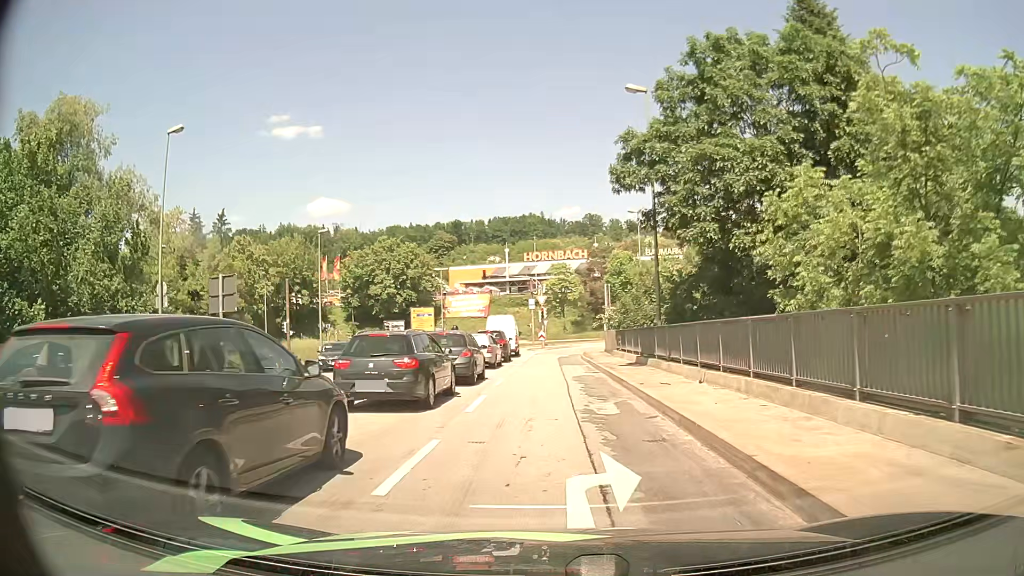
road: primary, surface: asphalt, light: Day
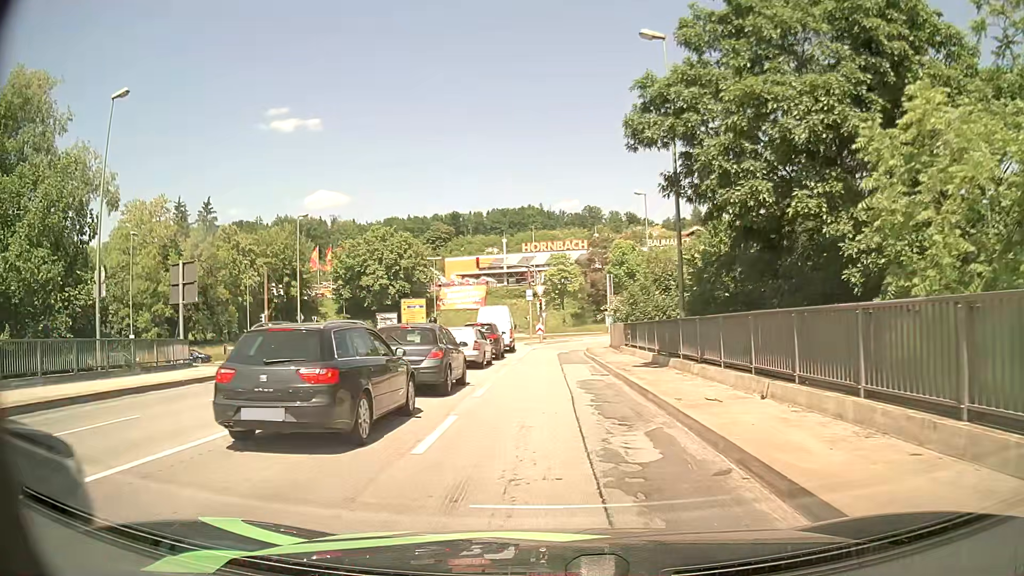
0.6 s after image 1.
(0.0, +4.4) m; 0°
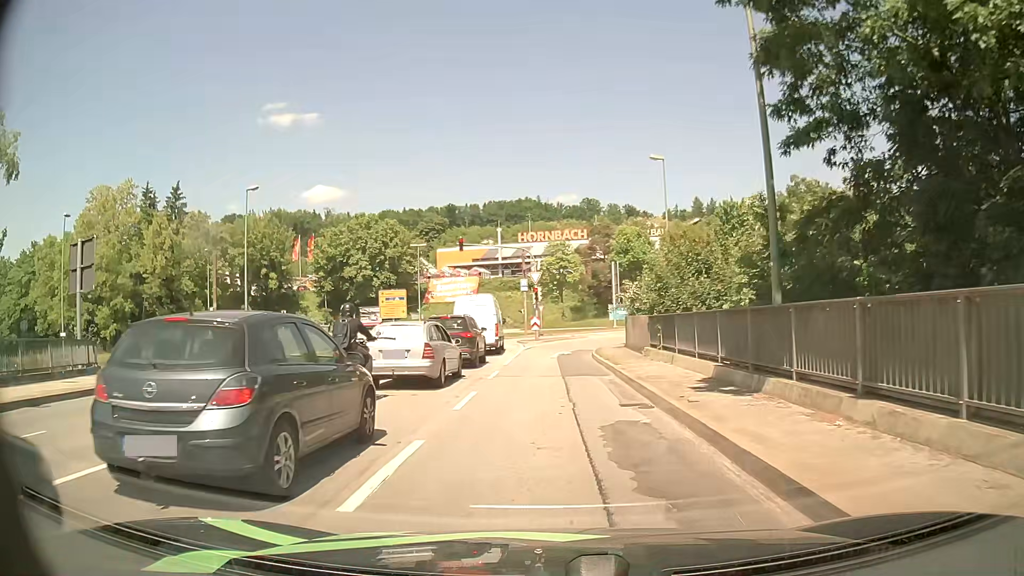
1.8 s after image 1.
(-0.1, +8.4) m; 0°
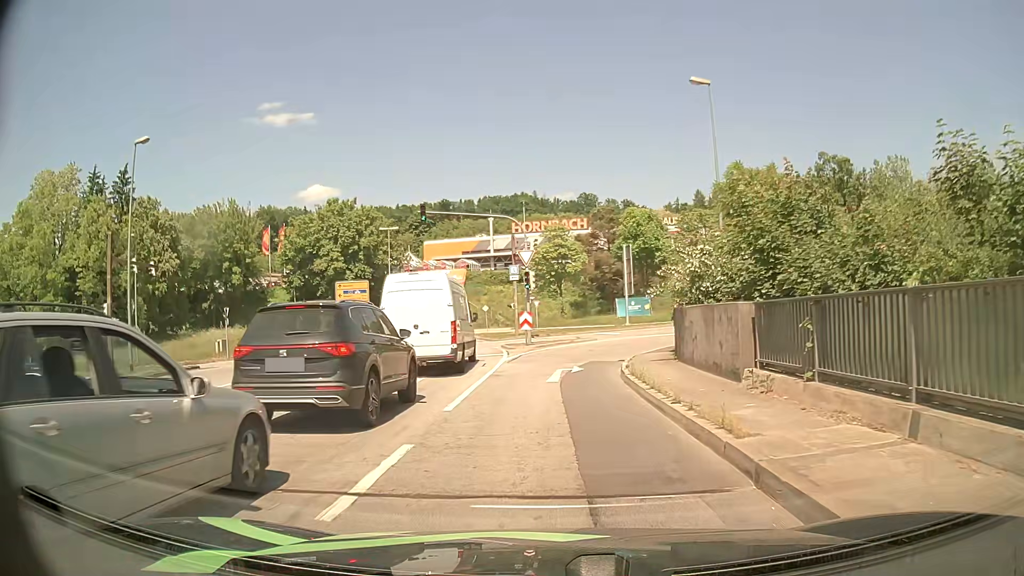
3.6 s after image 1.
(0.0, +12.2) m; 0°
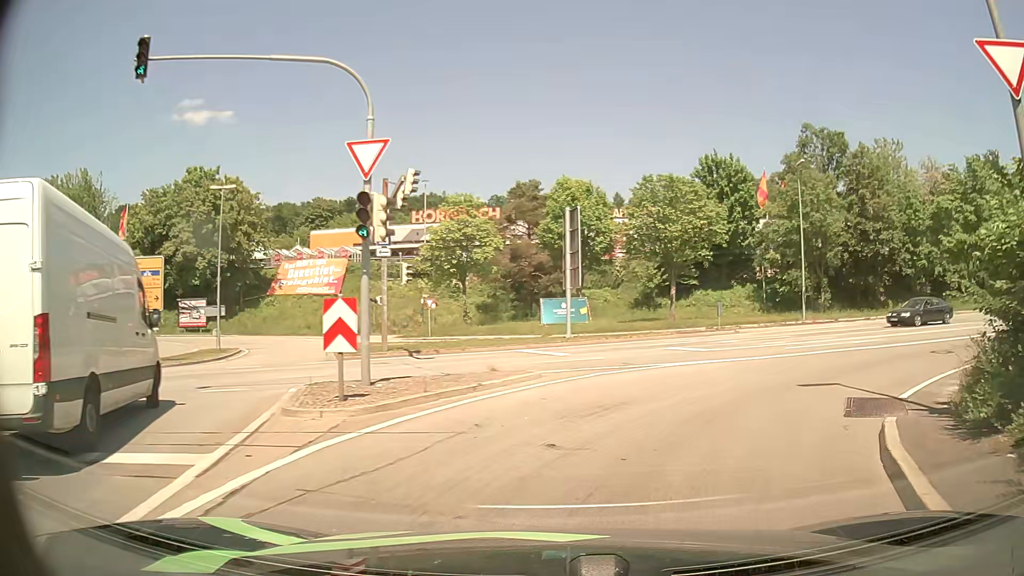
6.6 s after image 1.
(+0.4, +19.7) m; +7°
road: primary_link
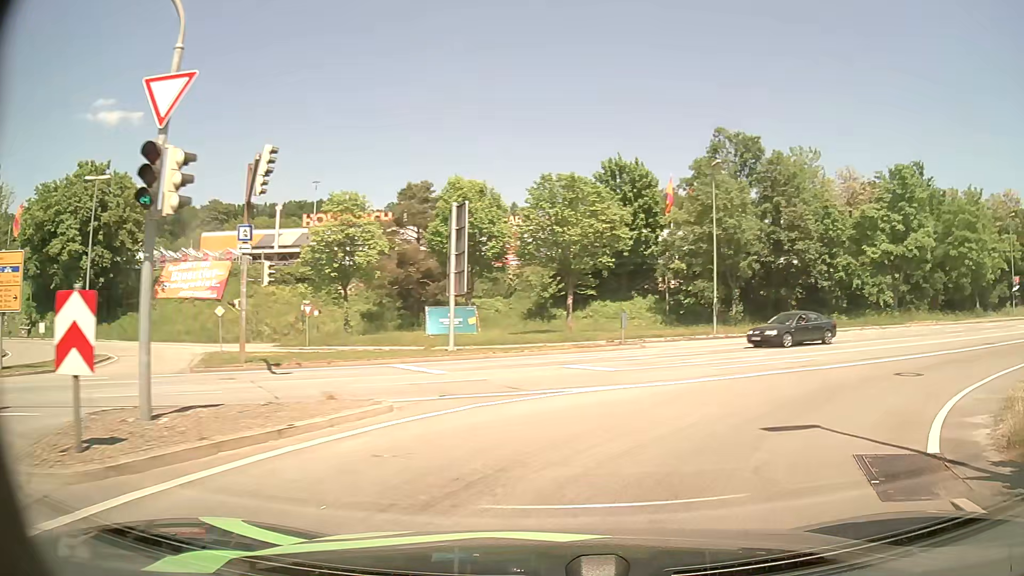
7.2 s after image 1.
(+0.2, +3.8) m; +8°
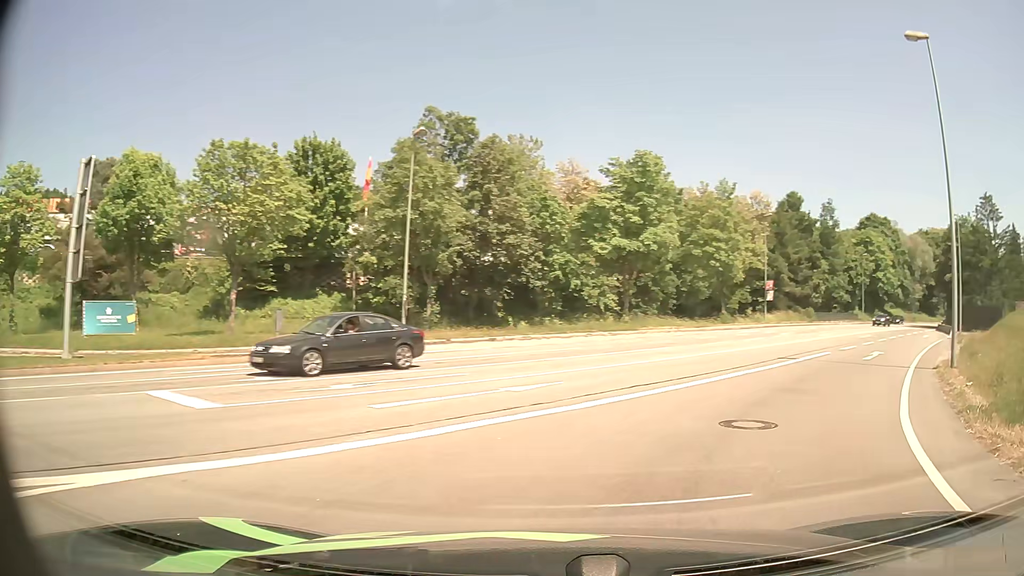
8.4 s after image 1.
(+1.6, +7.5) m; +24°
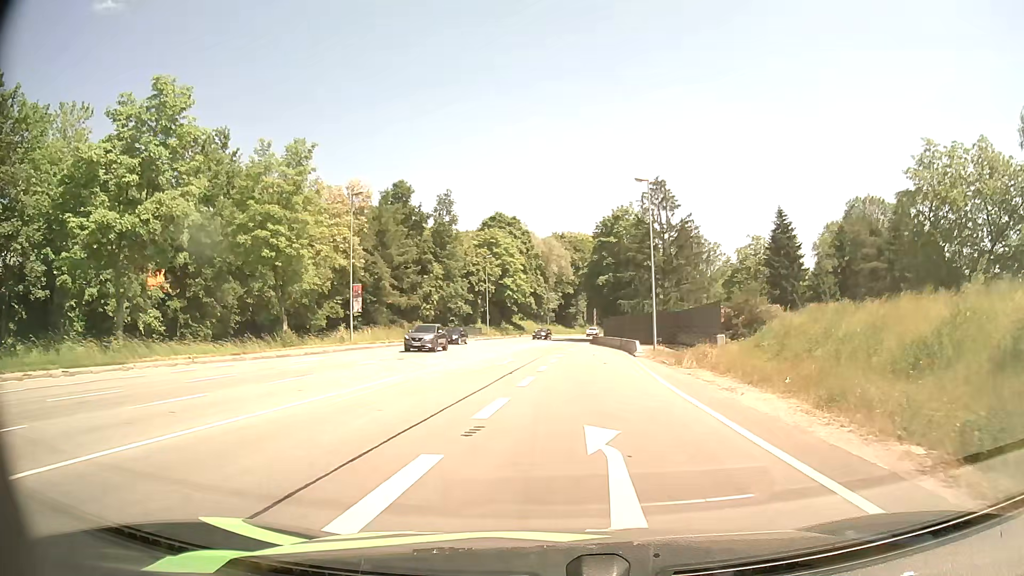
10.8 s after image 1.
(+7.3, +17.2) m; +35°
